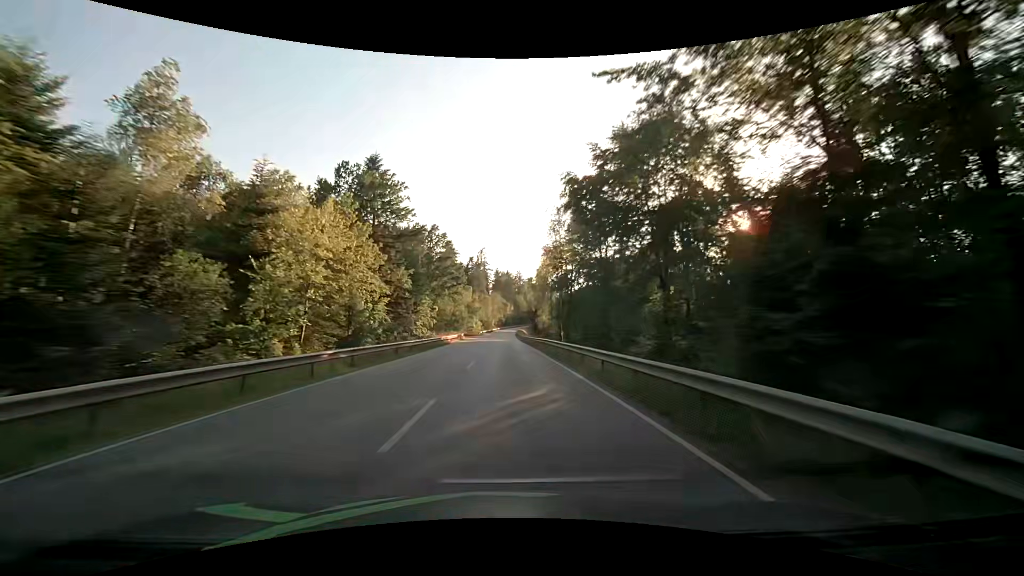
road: secondary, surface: asphalt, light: Day
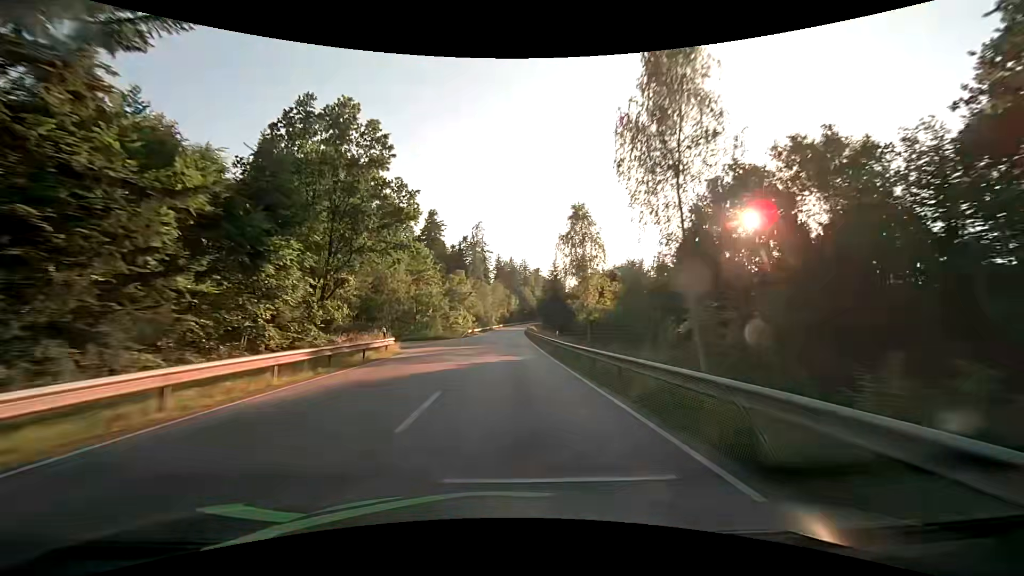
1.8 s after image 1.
(+0.1, +46.9) m; 0°
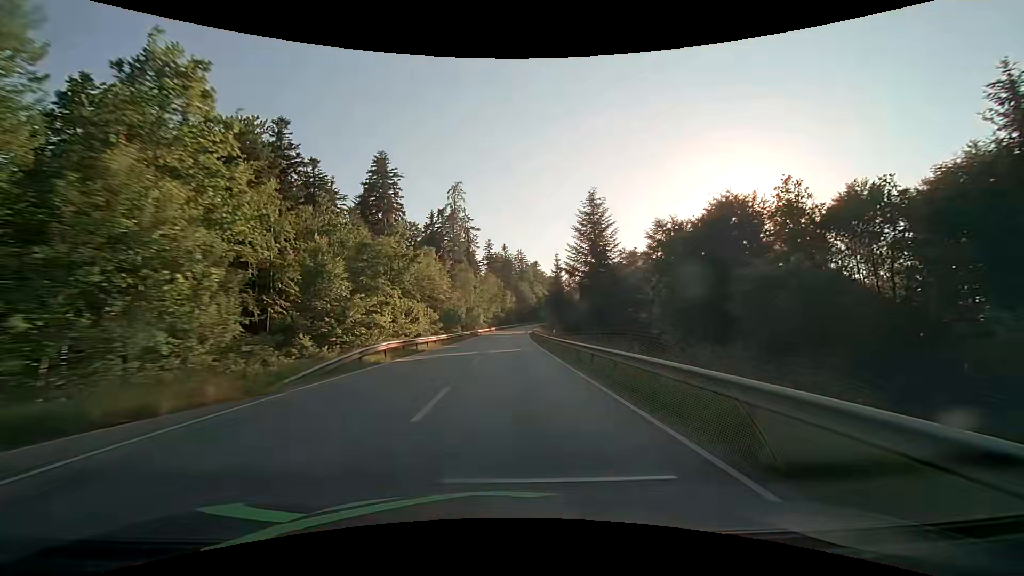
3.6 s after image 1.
(+0.1, +47.2) m; 0°
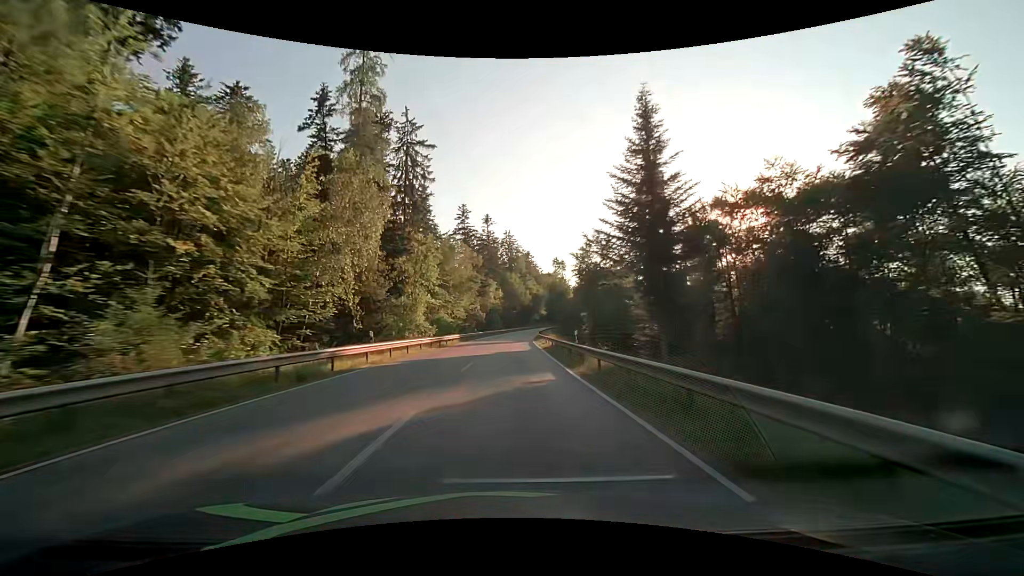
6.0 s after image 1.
(+0.7, +62.9) m; +1°
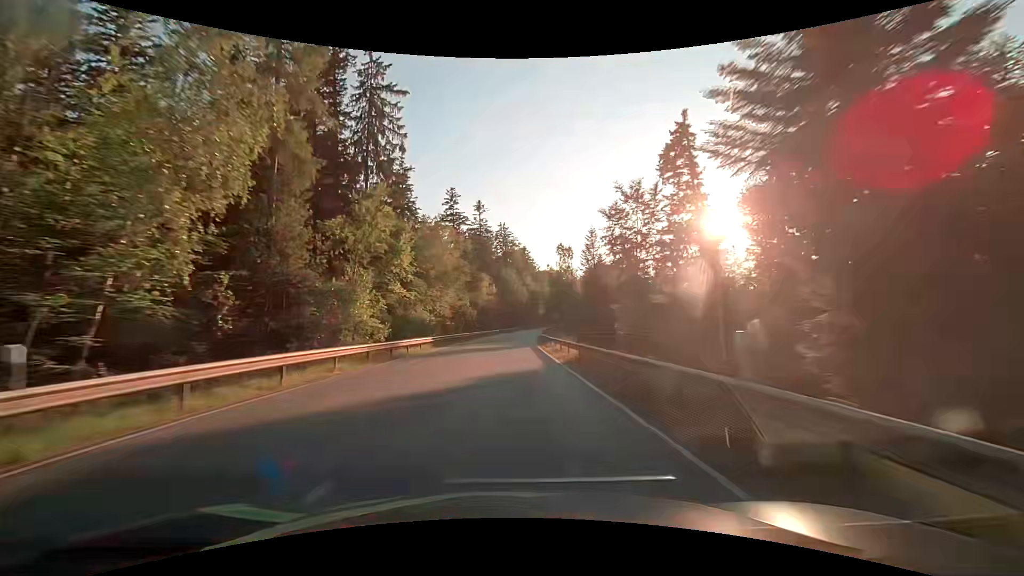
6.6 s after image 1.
(+0.2, +15.7) m; +1°
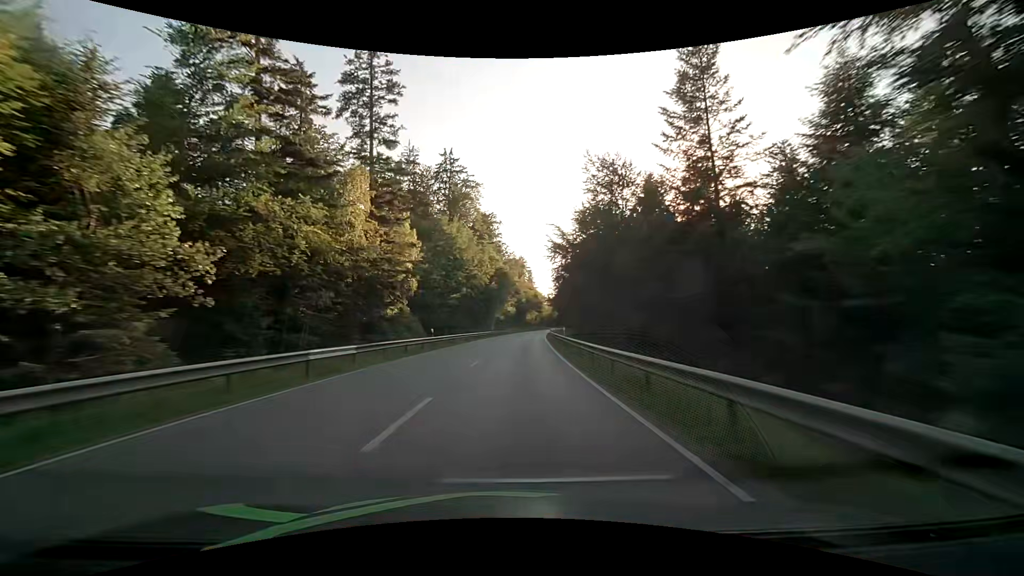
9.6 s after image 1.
(+2.8, +78.5) m; +5°
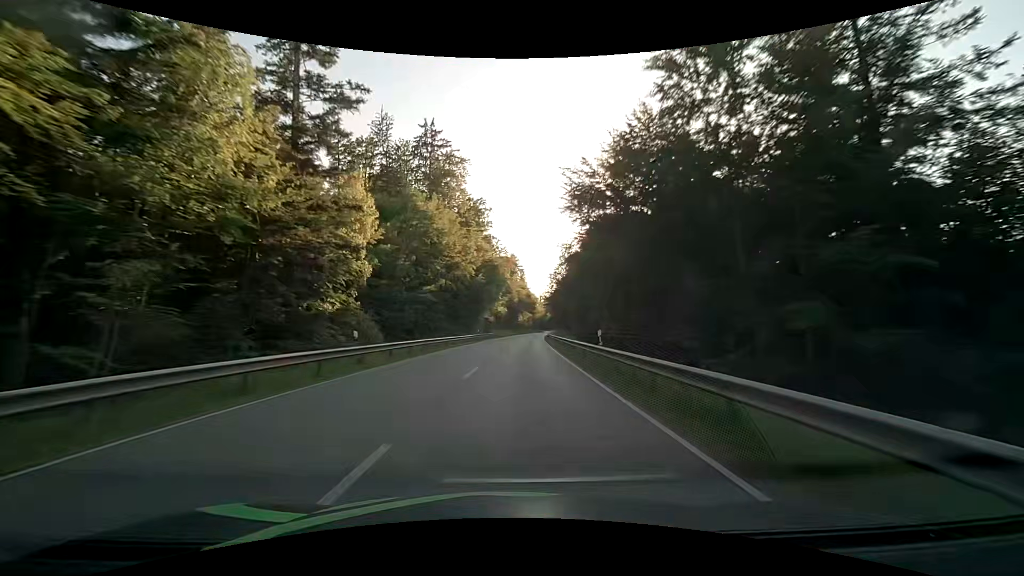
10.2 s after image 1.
(+0.1, +15.7) m; +1°
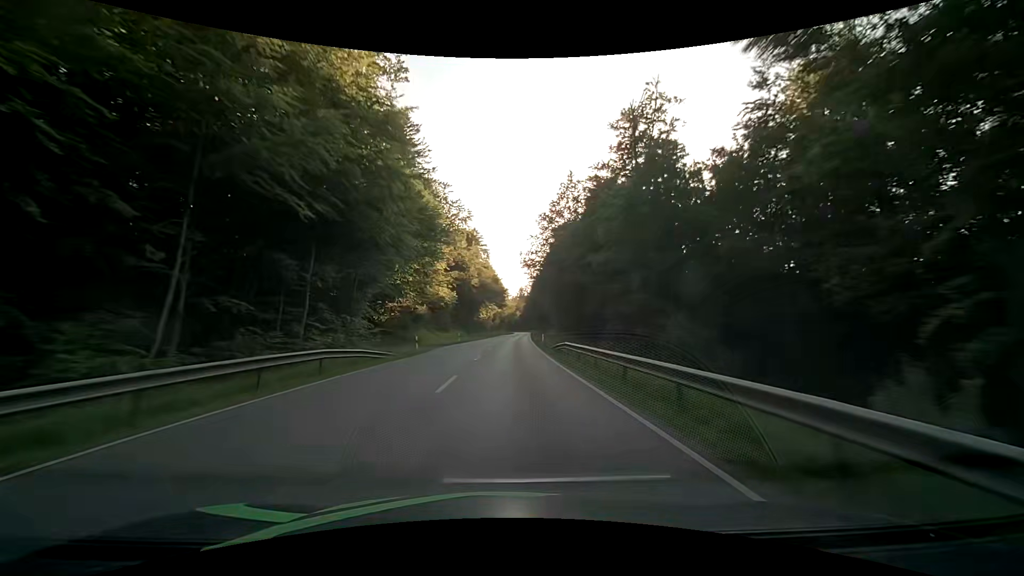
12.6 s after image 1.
(+2.4, +62.8) m; +4°
(0, +10) (0, +20) (0, +30) (+1, +40) (+1, +50) (+1, +60) (+2, +70) (+2, +80) (+2, +90) (+3, +100) m
